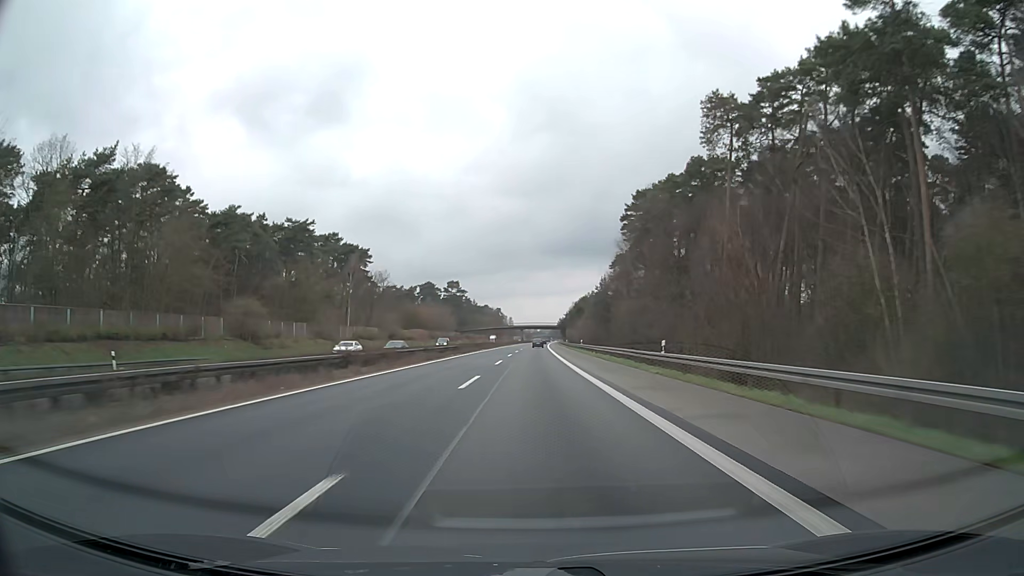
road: motorway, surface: asphalt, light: Day
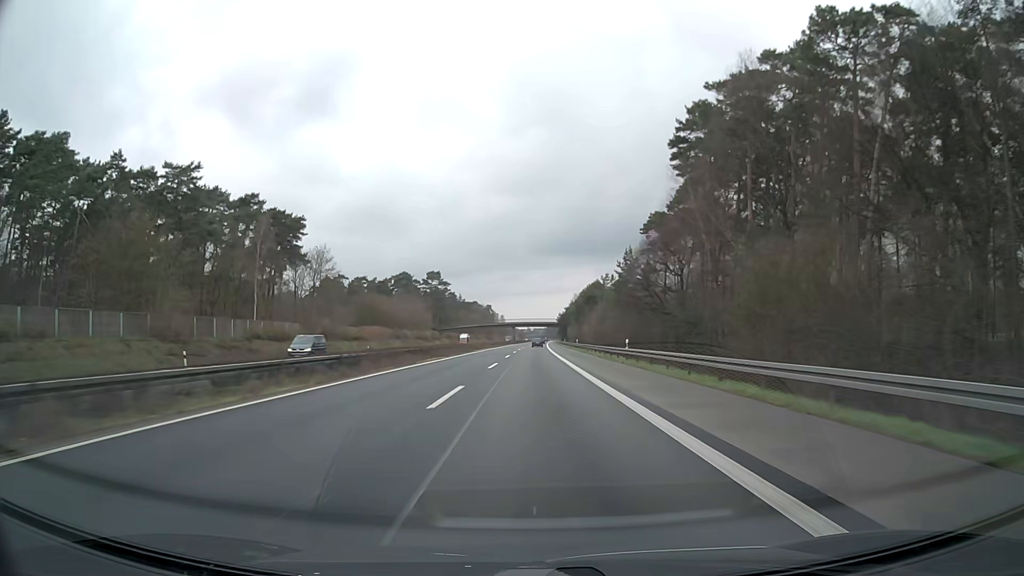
(+0.2, +41.3) m; +1°
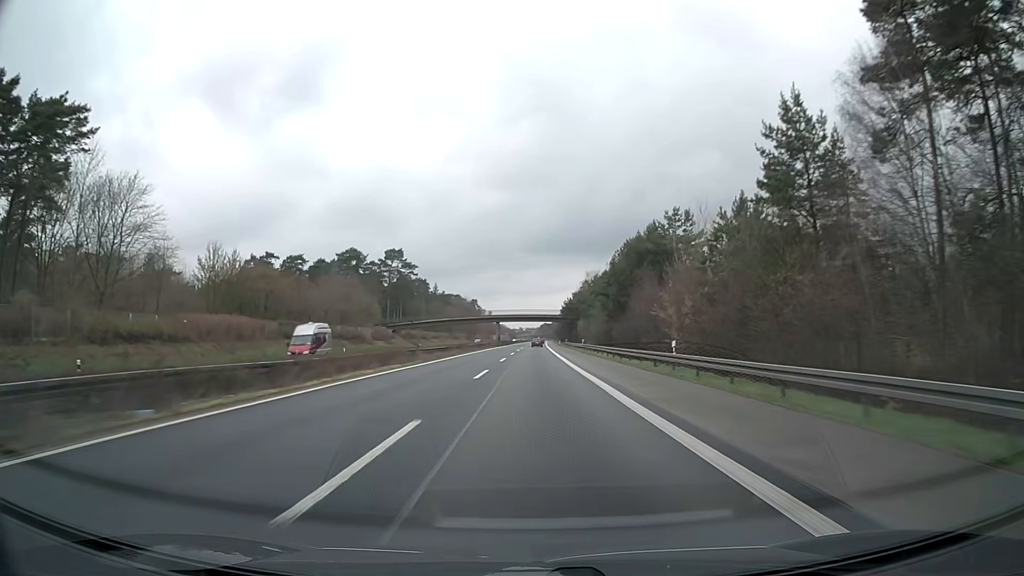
(+0.2, +61.9) m; 0°
(0, +10) (0, +20) (0, +30) (0, +40) (0, +50) (0, +60) (0, +70) (0, +80) (+1, +90) (+1, +100) m
